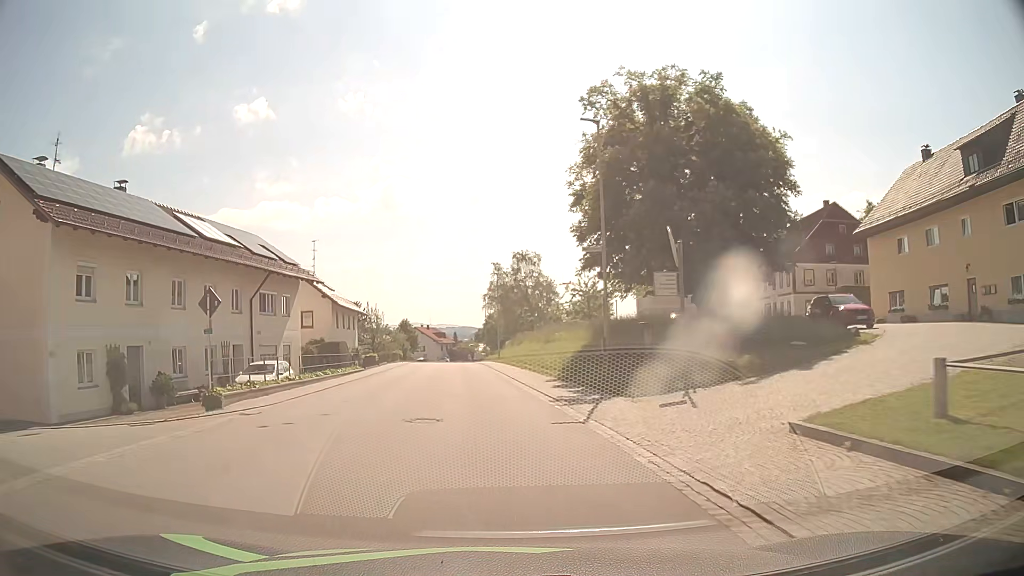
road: secondary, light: Day
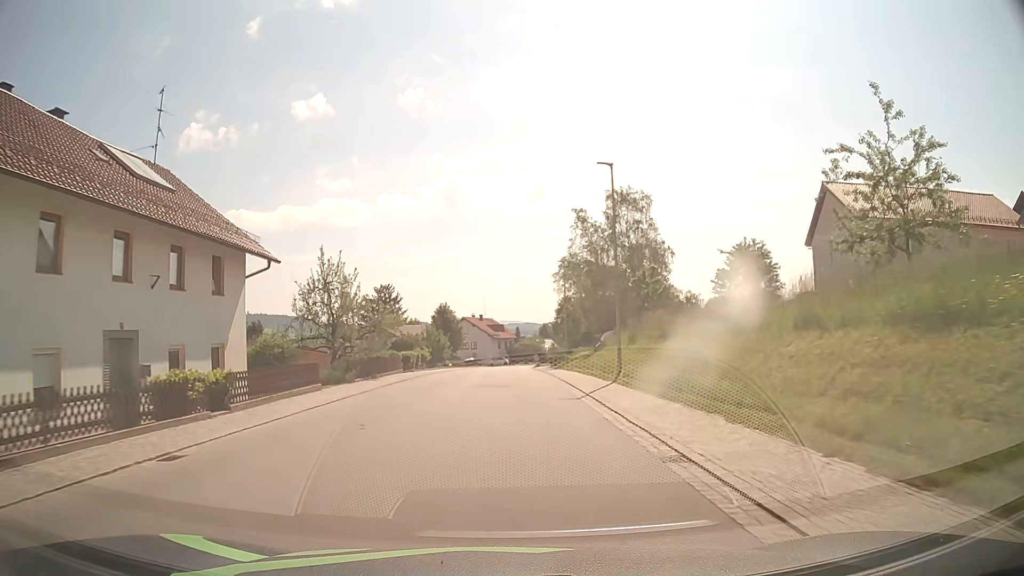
(-2.7, +37.8) m; -6°
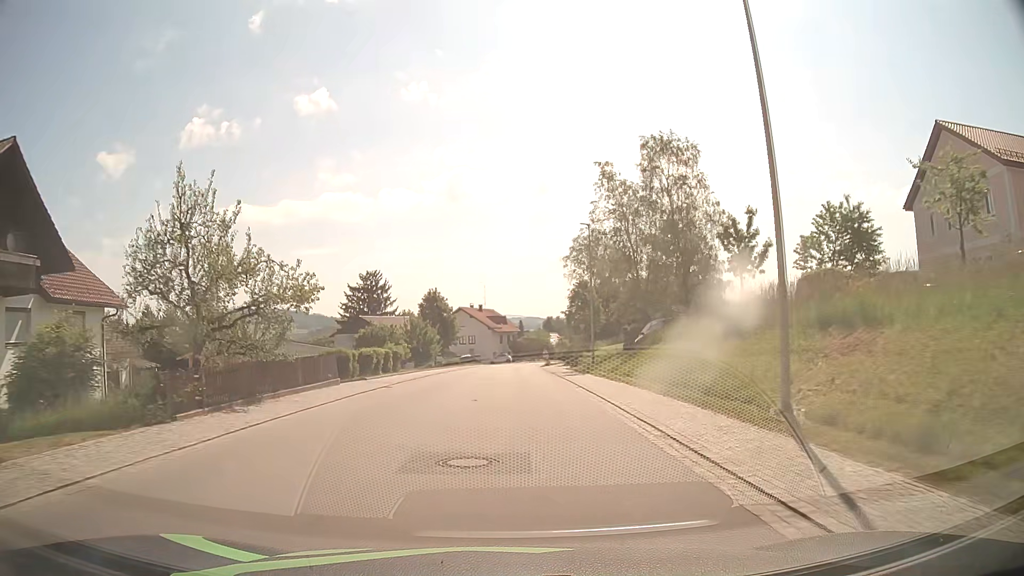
(0.0, +15.3) m; 0°
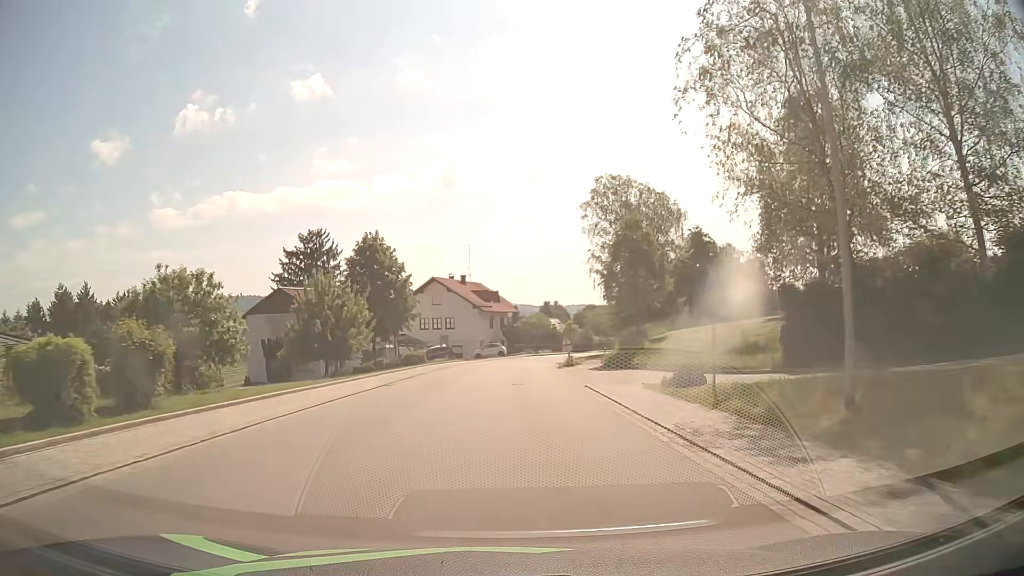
(+0.2, +30.8) m; +1°
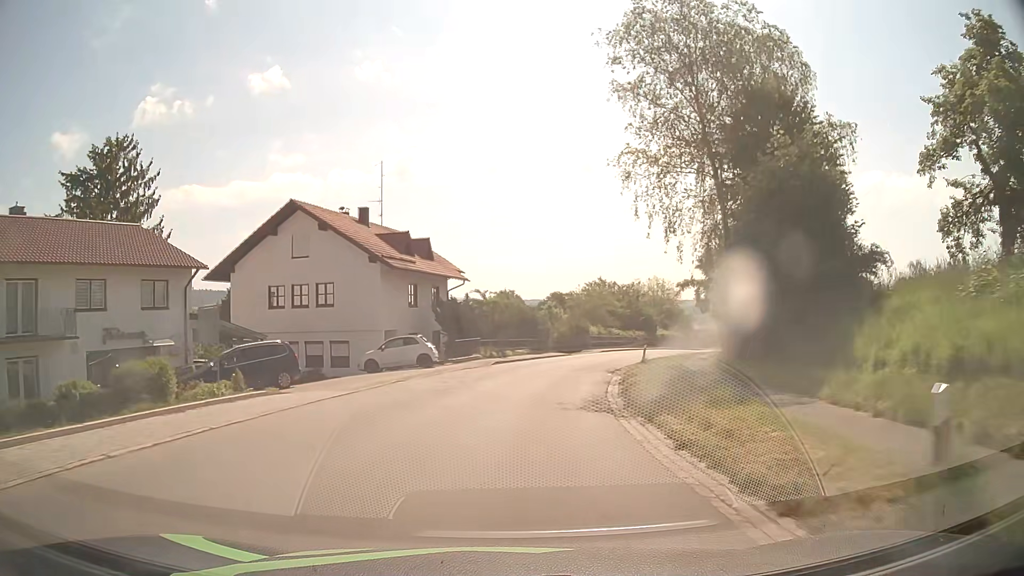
(+0.7, +38.7) m; +3°
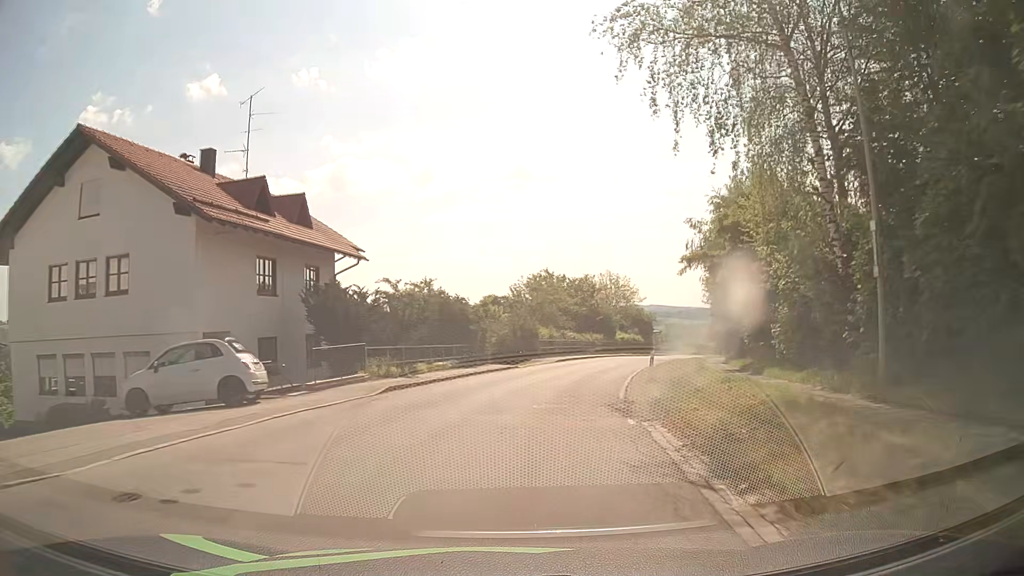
(+0.8, +15.3) m; +6°
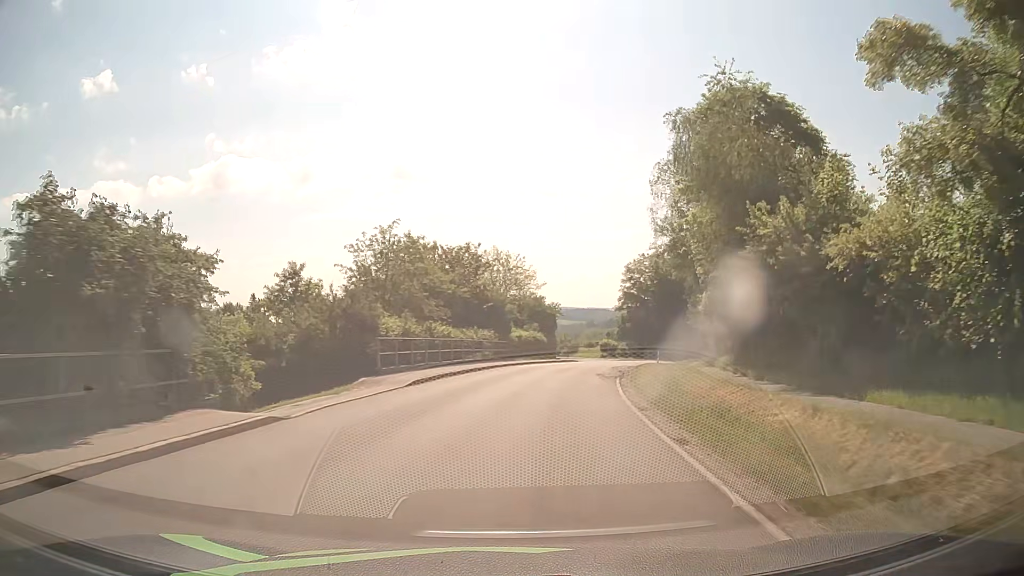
(+2.0, +22.7) m; +10°
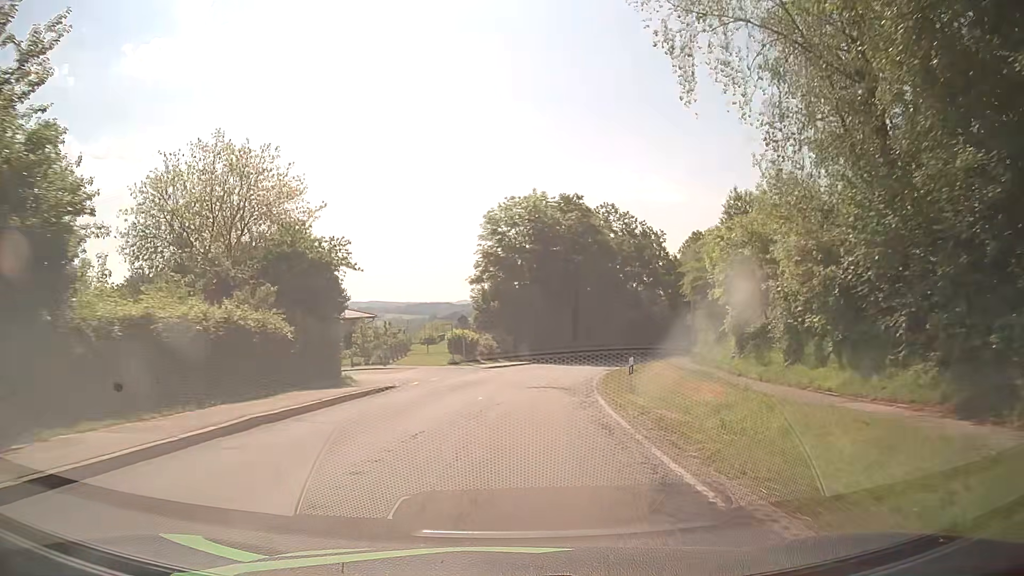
(+4.9, +37.7) m; +14°
(0, +10) (+1, +20) (+2, +30) (+4, +40) (+6, +49) (+9, +59) (+13, +68) (+17, +77) (+22, +86) (+28, +94) m
